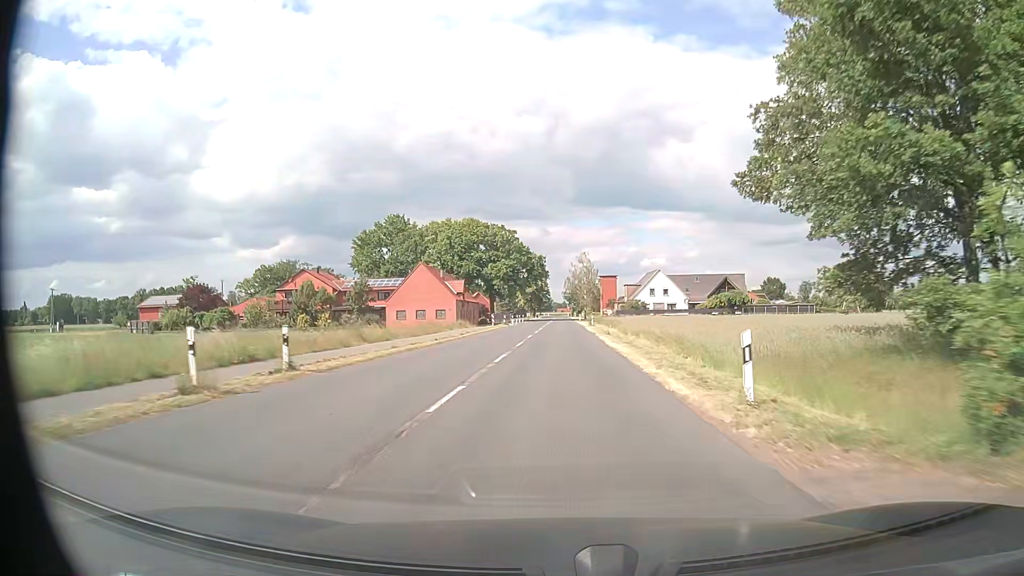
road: secondary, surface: asphalt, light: Day
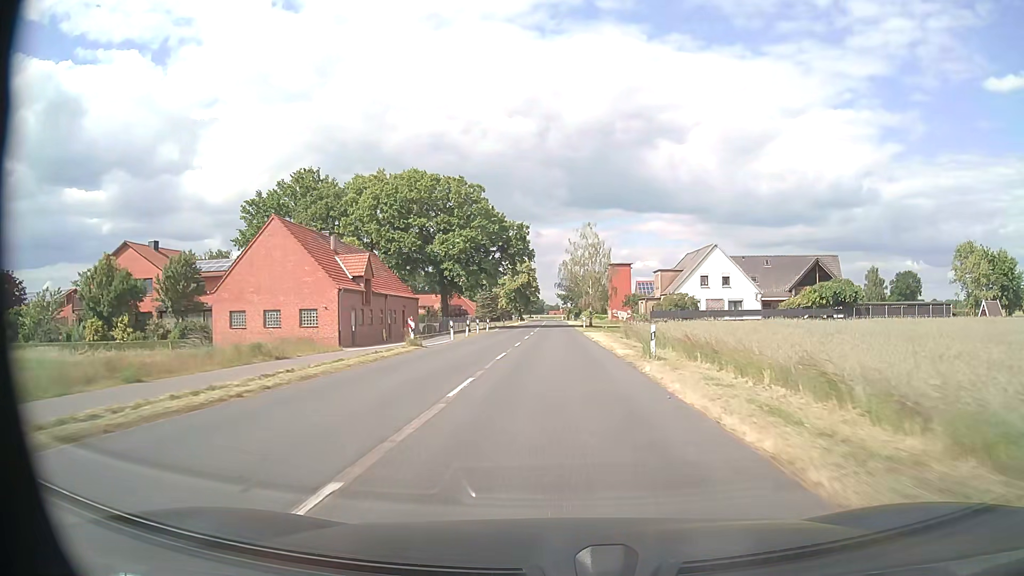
(+0.3, +43.0) m; +1°
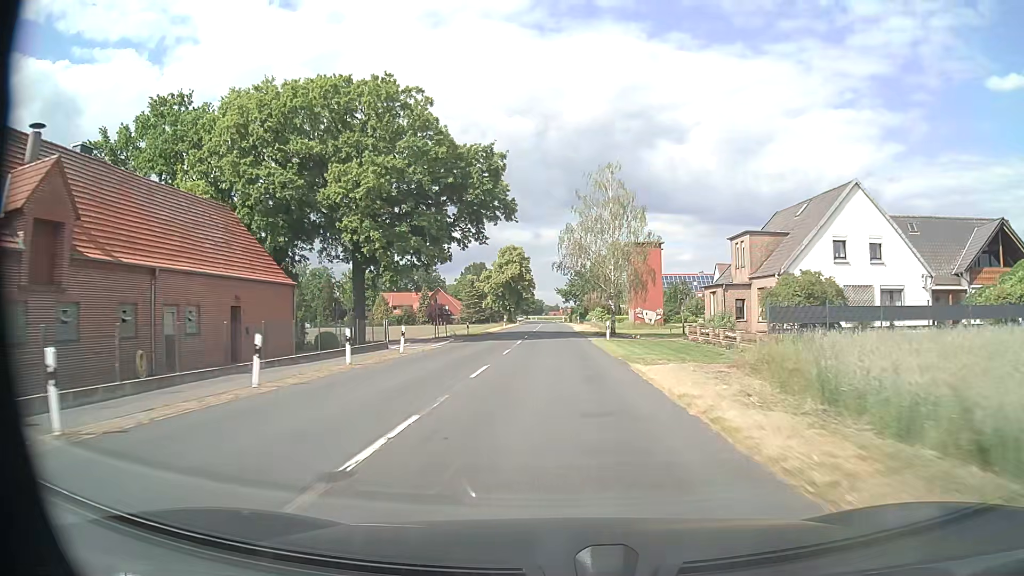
(+0.1, +32.5) m; 0°
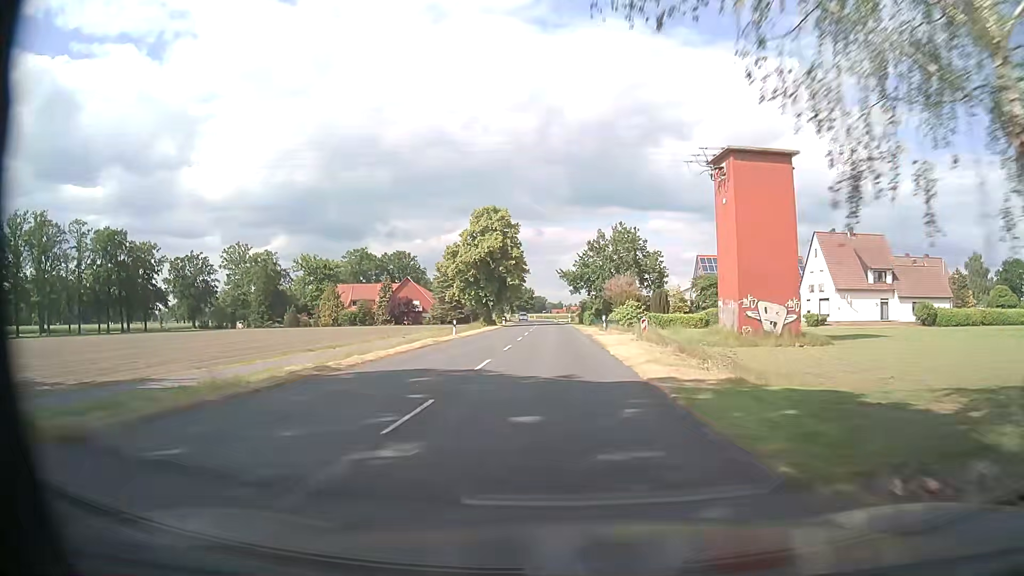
(0.0, +43.5) m; 0°
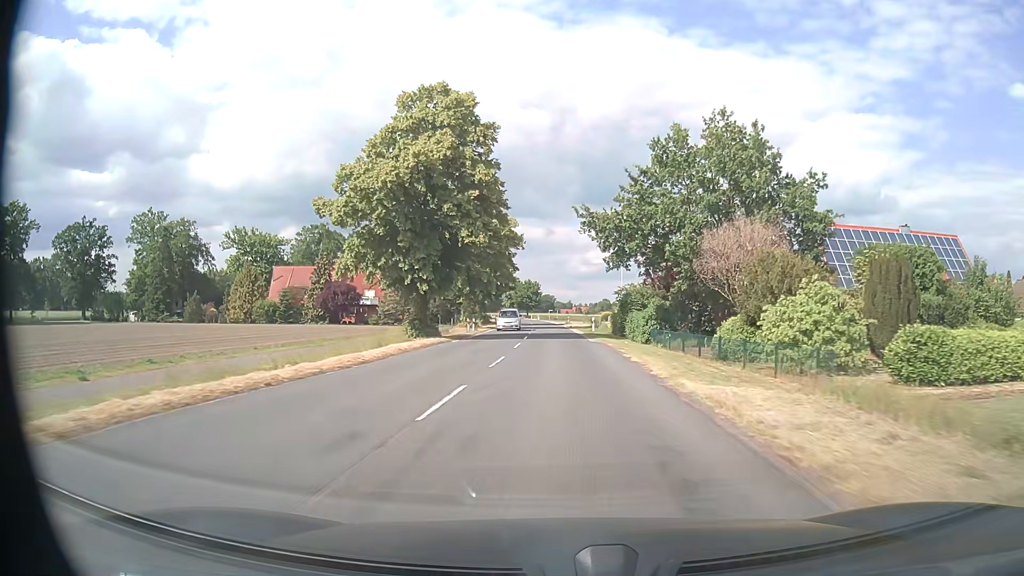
(-0.4, +43.6) m; -1°
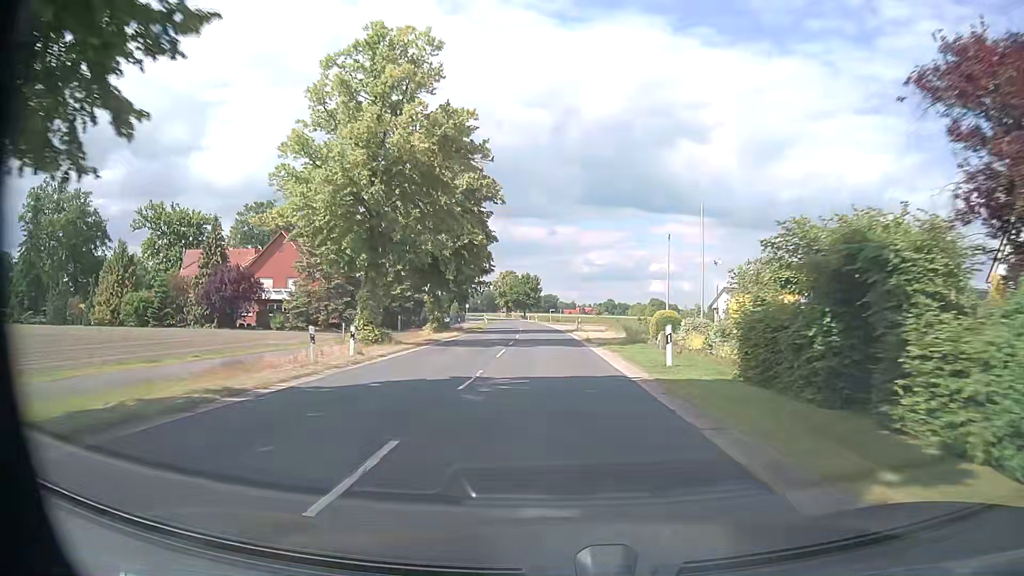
(-0.1, +32.7) m; 0°
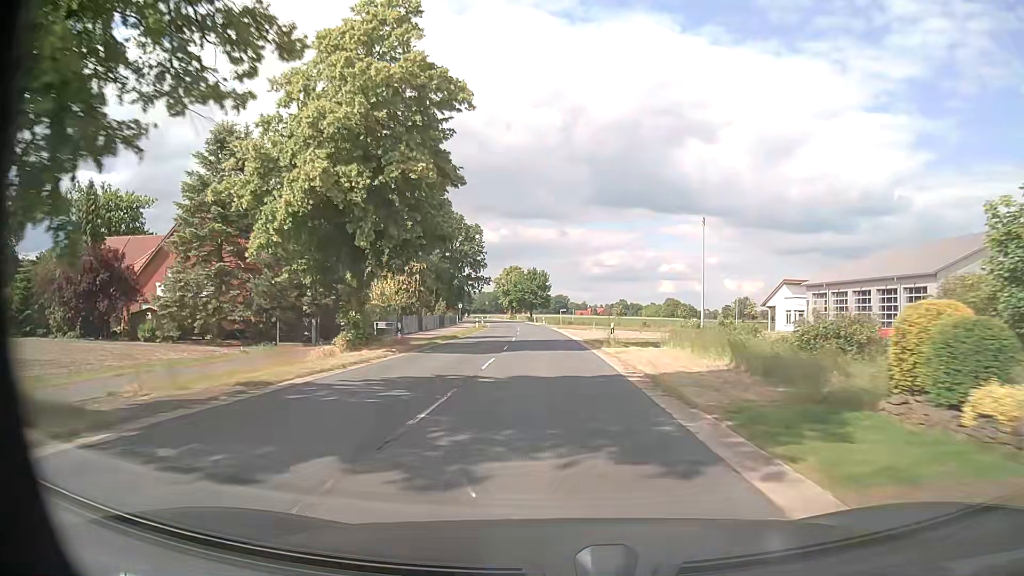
(-0.2, +21.8) m; -1°
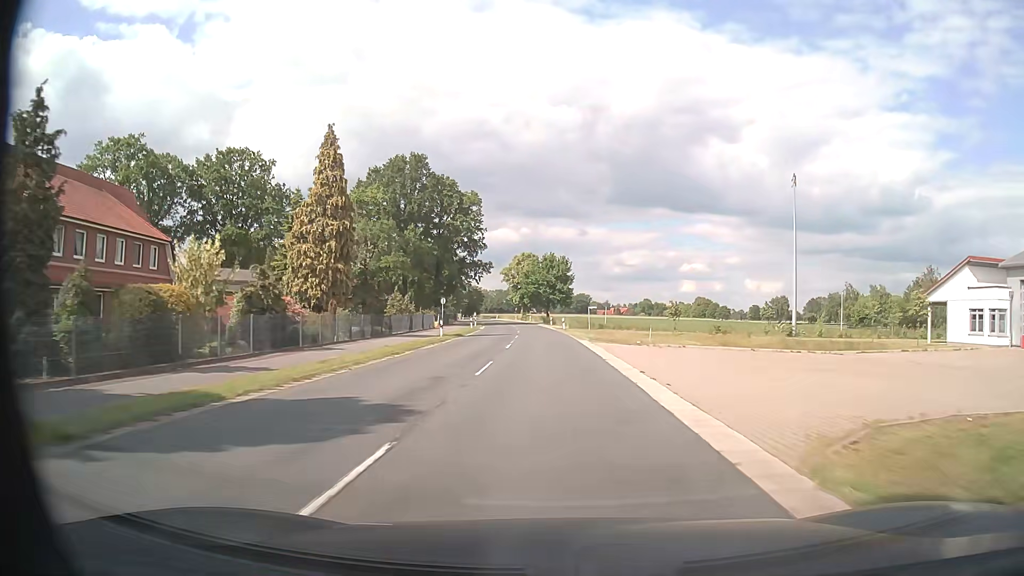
(-0.5, +32.7) m; -1°
(0, +10) (0, +20) (-1, +30) (-1, +40) (-2, +50) (-2, +60) (-3, +70) (-4, +80) (-5, +90) (-6, +100) m
